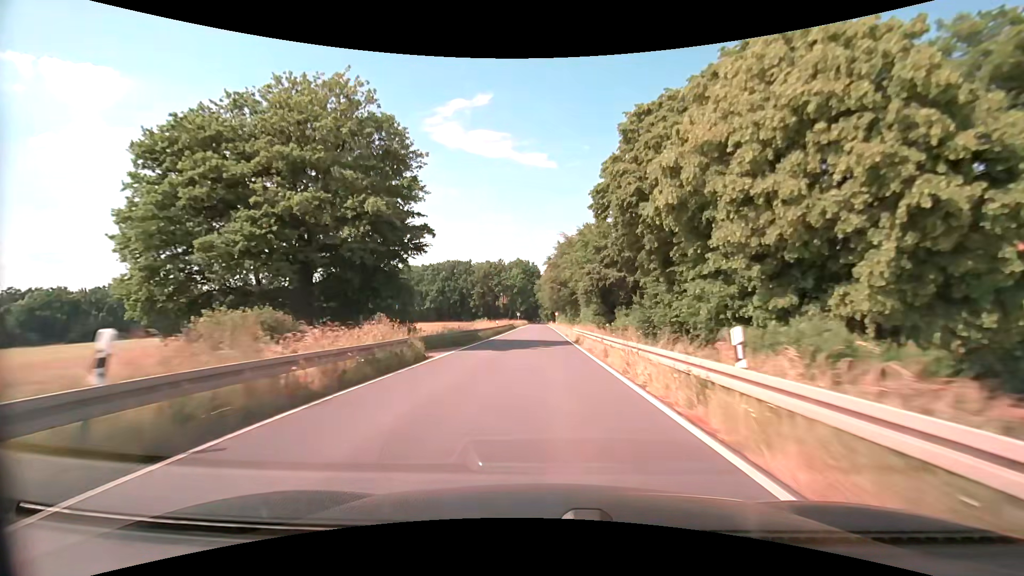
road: secondary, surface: asphalt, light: Day
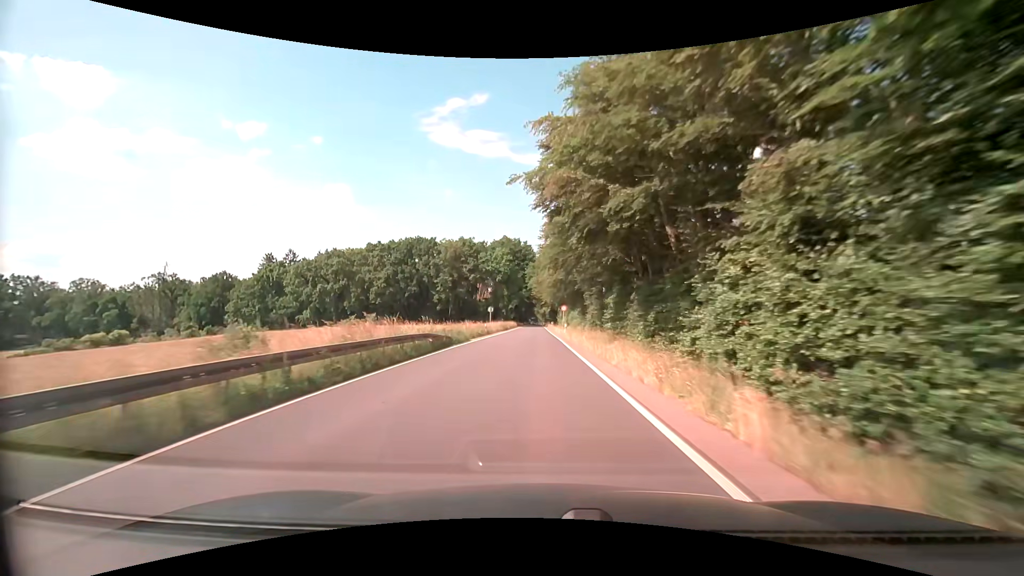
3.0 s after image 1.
(+0.2, +53.9) m; 0°
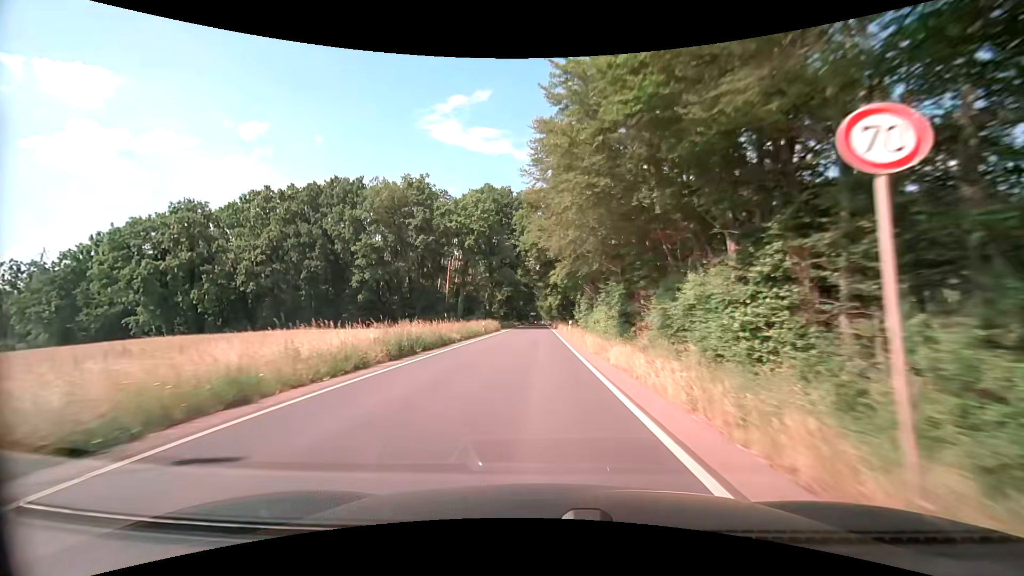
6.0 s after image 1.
(-0.1, +53.8) m; 0°
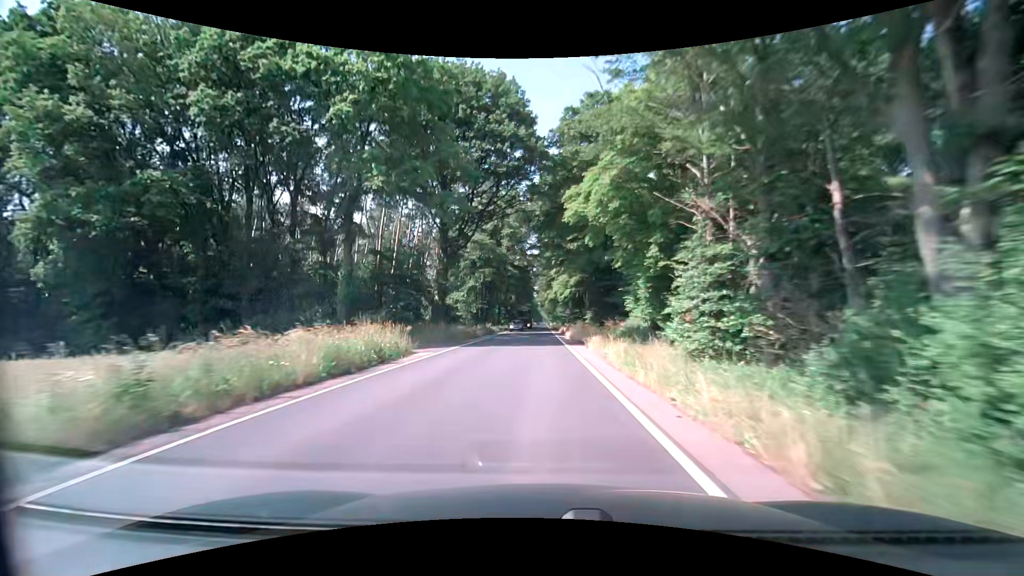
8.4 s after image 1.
(-0.2, +43.1) m; 0°
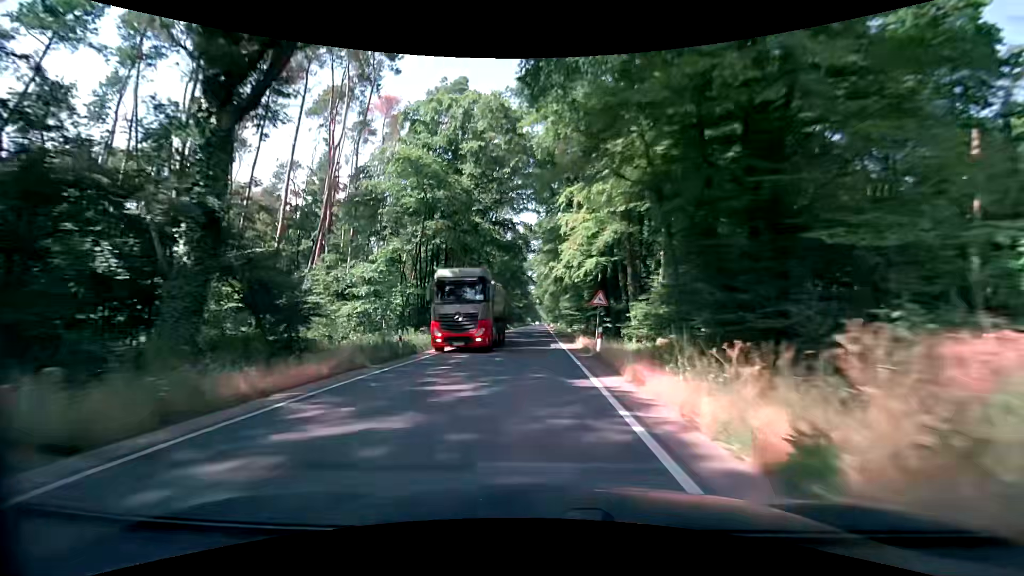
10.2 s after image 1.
(0.0, +32.3) m; 0°
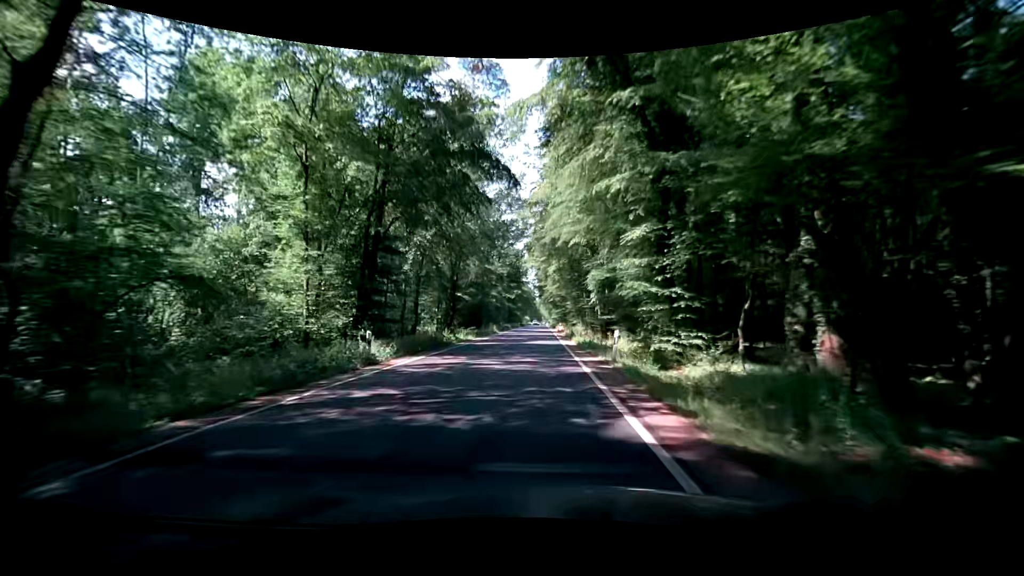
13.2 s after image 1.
(+0.3, +53.9) m; +1°
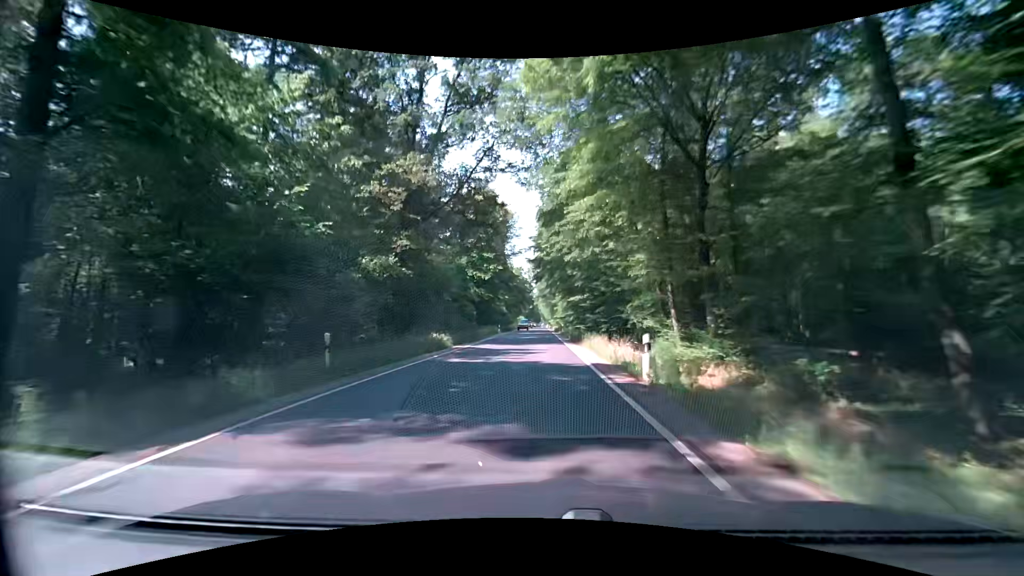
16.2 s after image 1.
(-0.4, +53.8) m; 0°
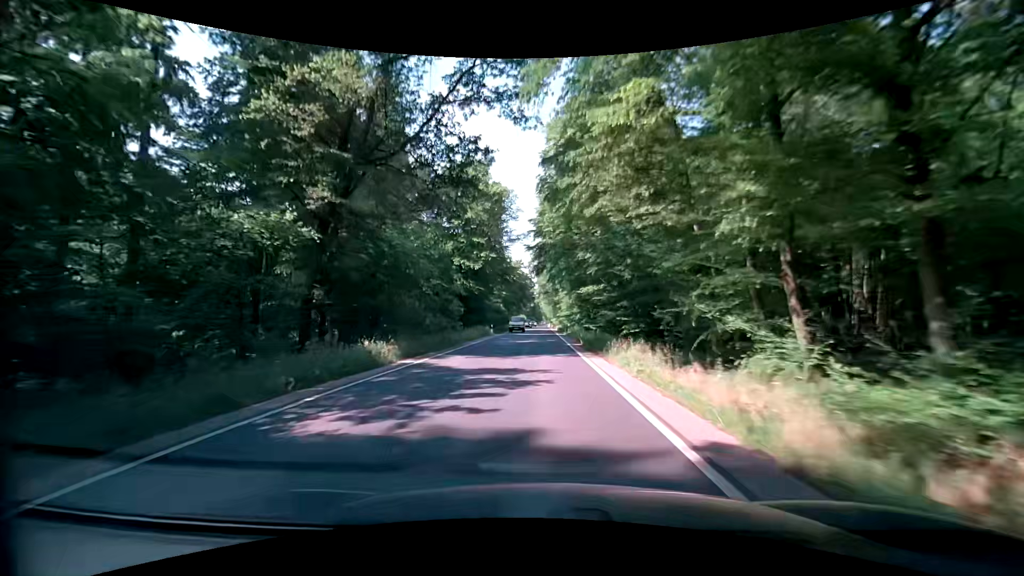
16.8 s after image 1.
(0.0, +10.8) m; 0°
(0, +10) (0, +20) (0, +30) (0, +40) (0, +50) (0, +60) (0, +70) (0, +80) (0, +90) (0, +100) m
